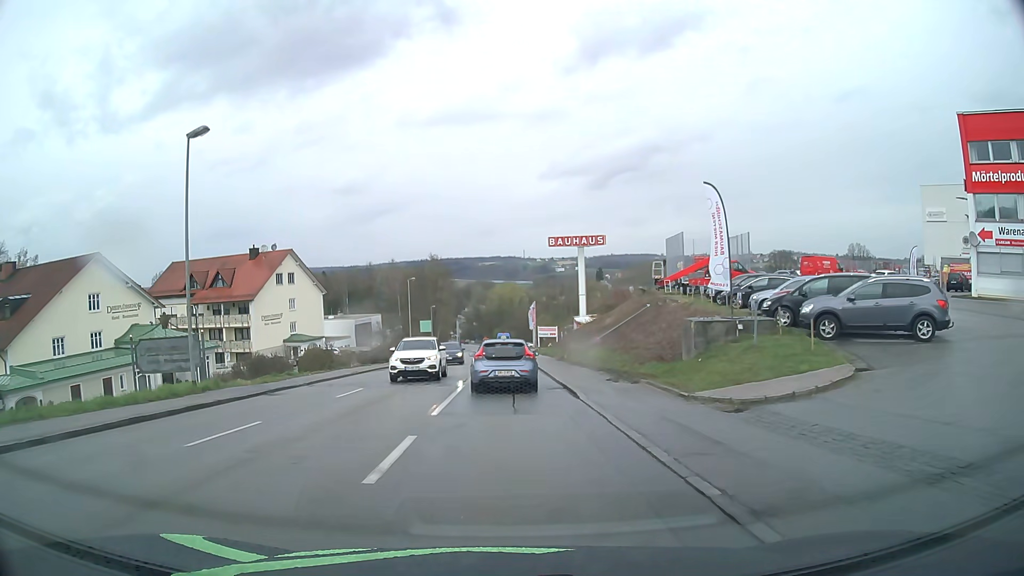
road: tertiary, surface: asphalt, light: Day
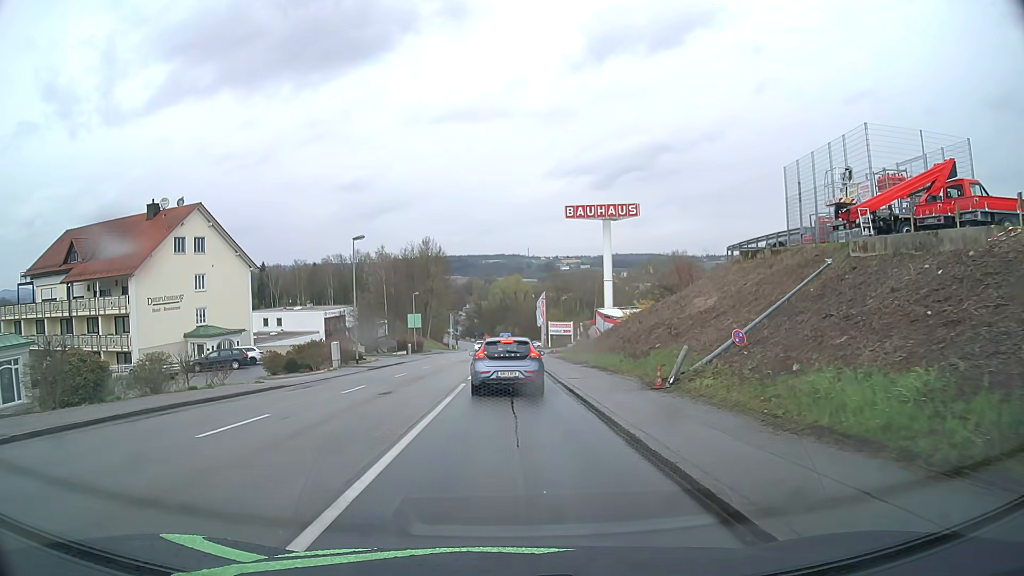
(0.0, +26.6) m; 0°
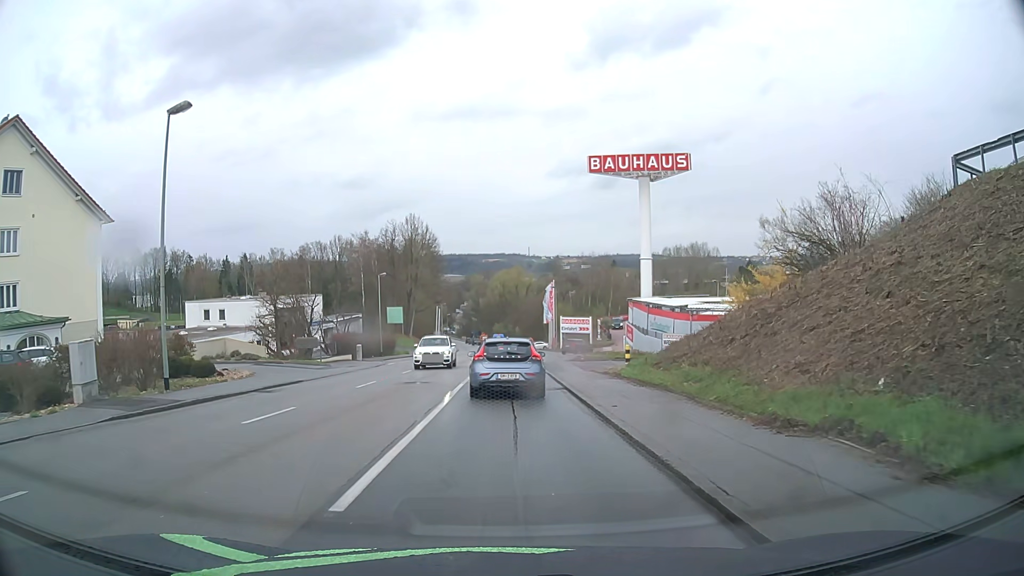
(0.0, +25.1) m; 0°
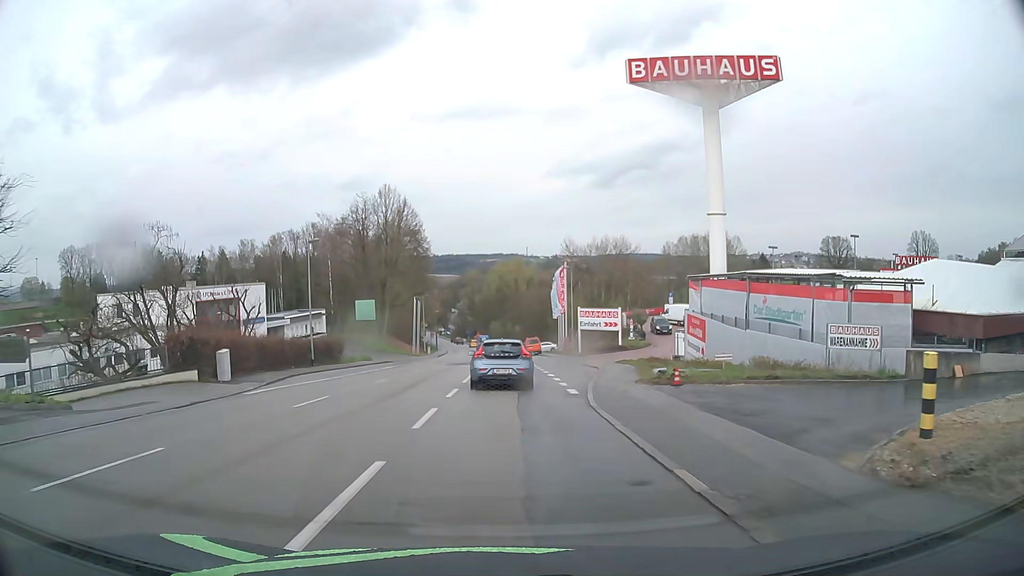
(+0.1, +24.1) m; +1°
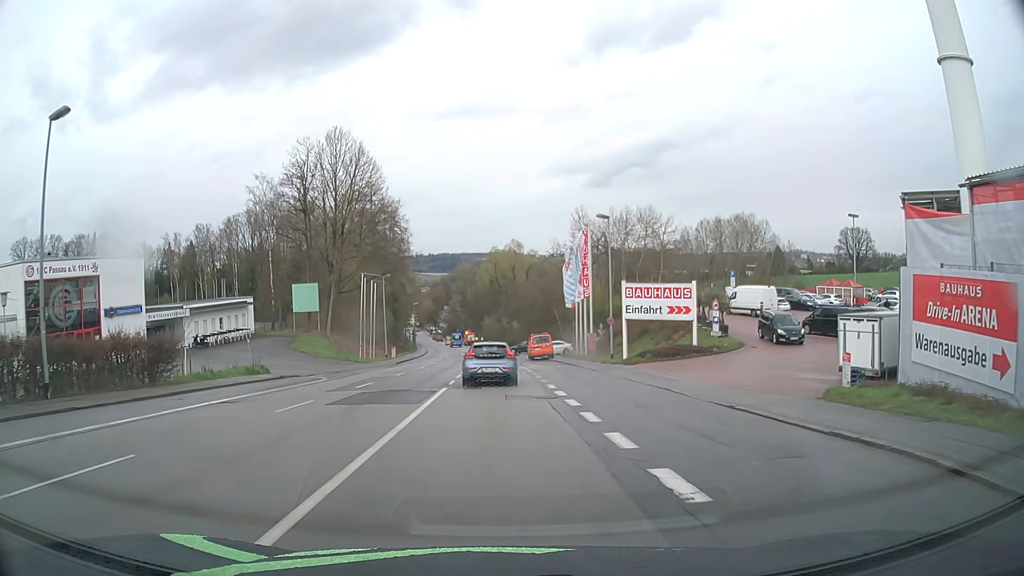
(-0.1, +27.6) m; 0°
(0, +10) (0, +20) (0, +30) (-1, +40) (-1, +50) (-1, +60) (-2, +70) (-3, +80) (-3, +90) (-4, +100) m
